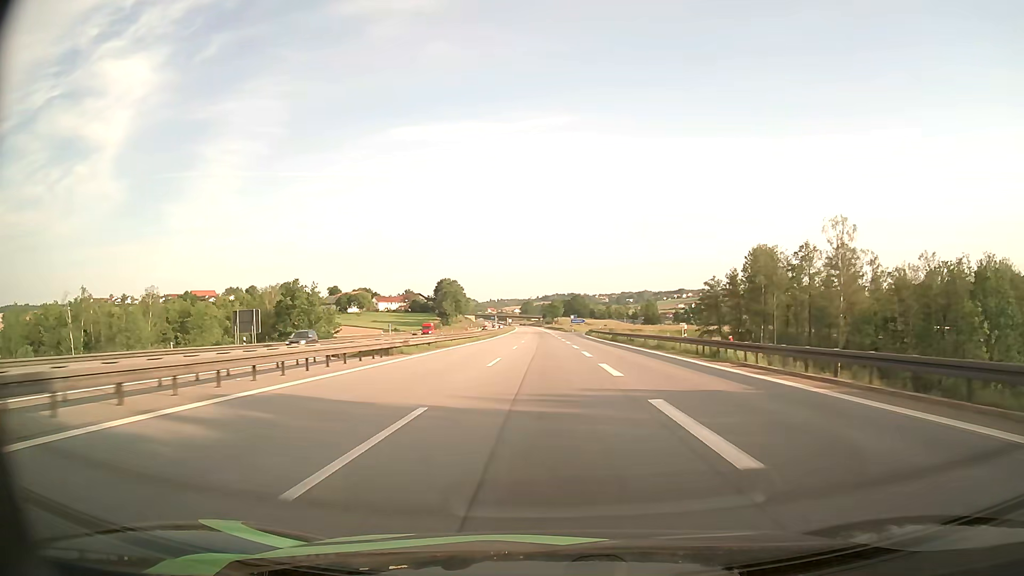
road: motorway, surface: asphalt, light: Day
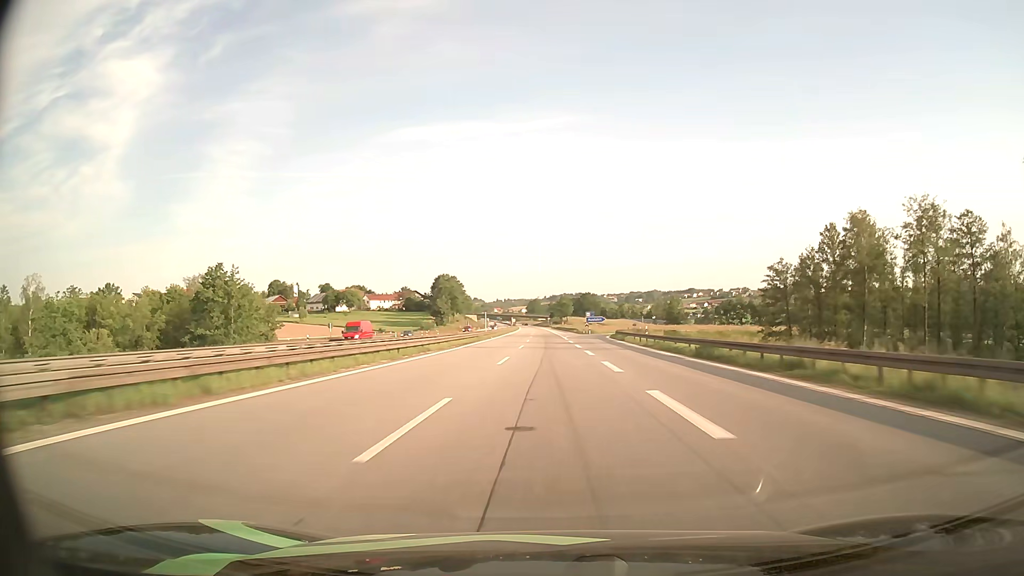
(-0.2, +34.5) m; -1°
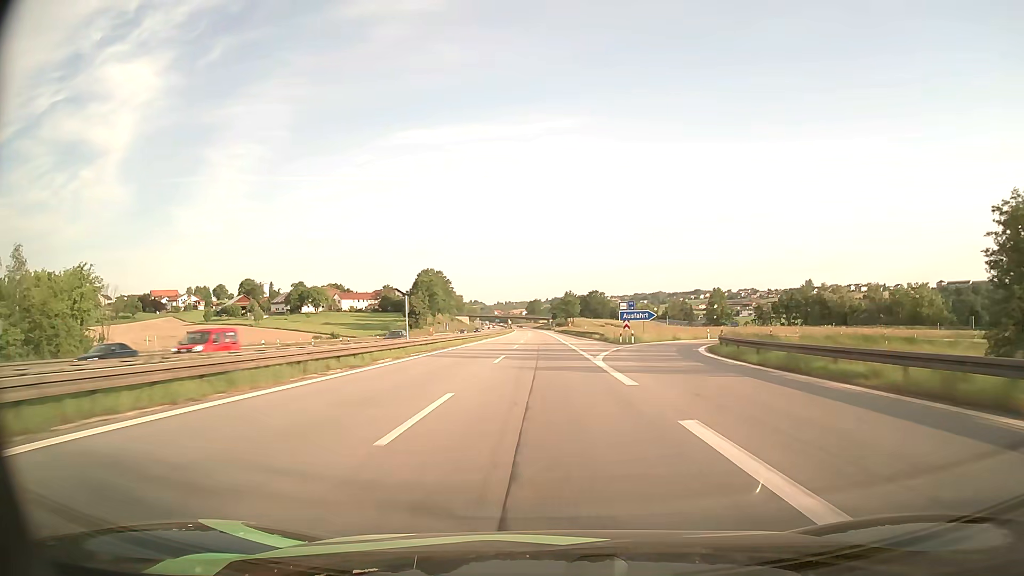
(+0.1, +53.0) m; 0°
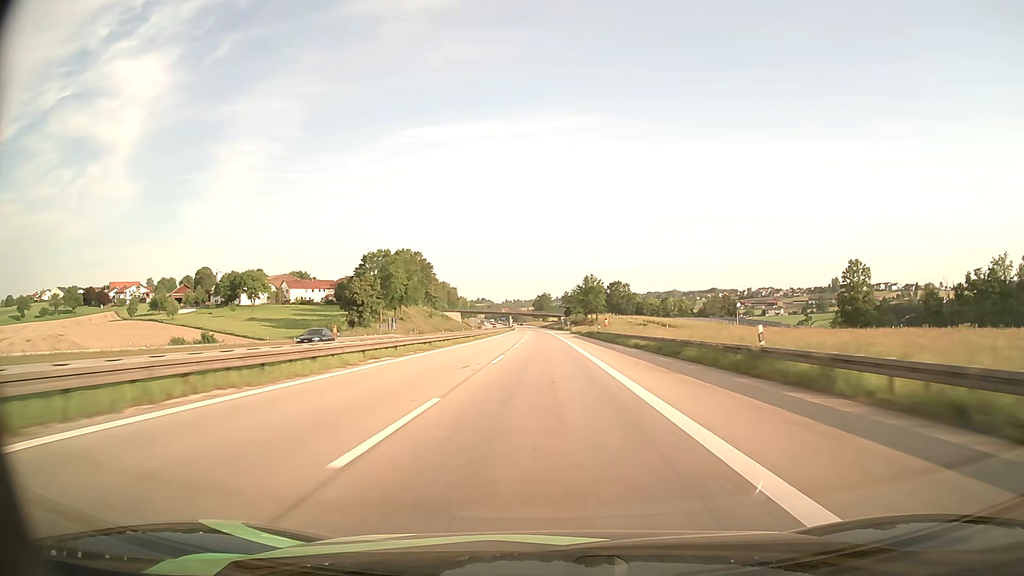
(-0.6, +73.4) m; -1°
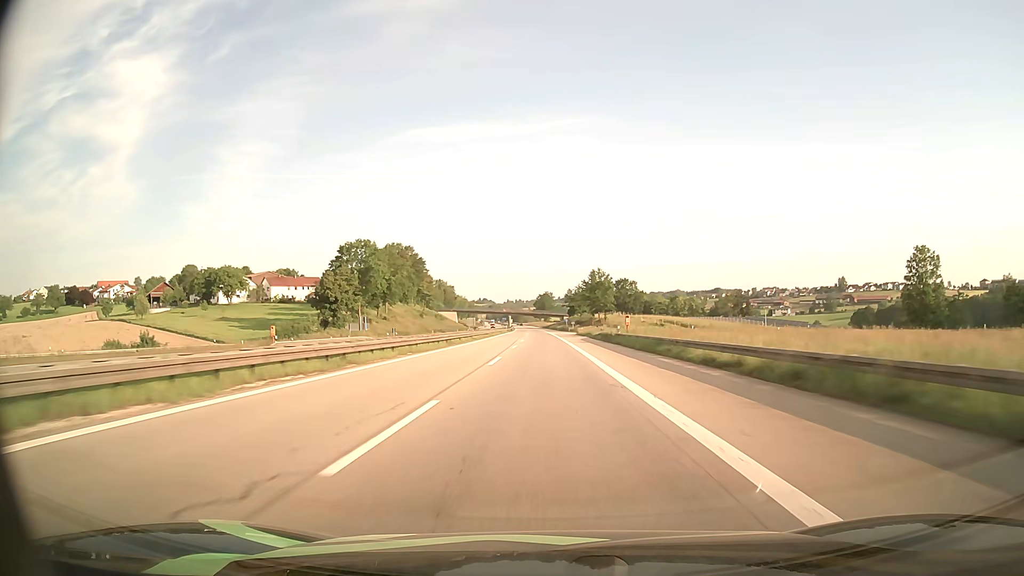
(0.0, +18.5) m; 0°
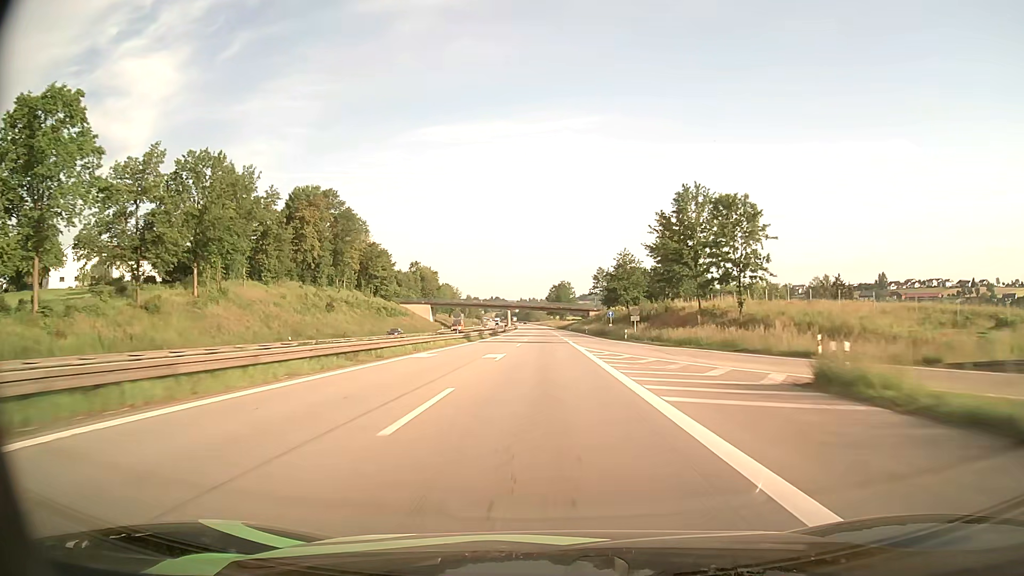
(-1.0, +93.1) m; -1°
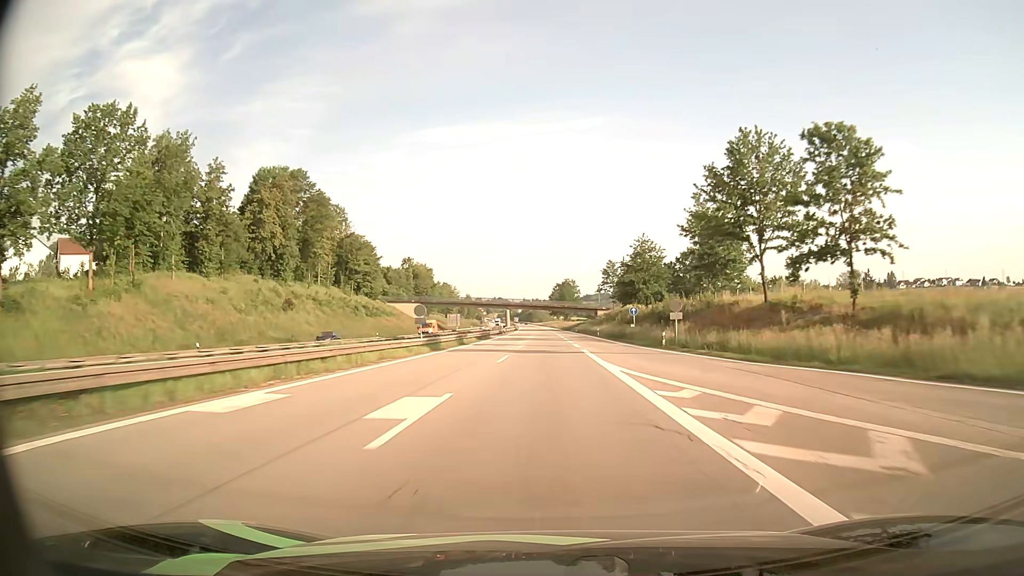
(0.0, +18.6) m; 0°
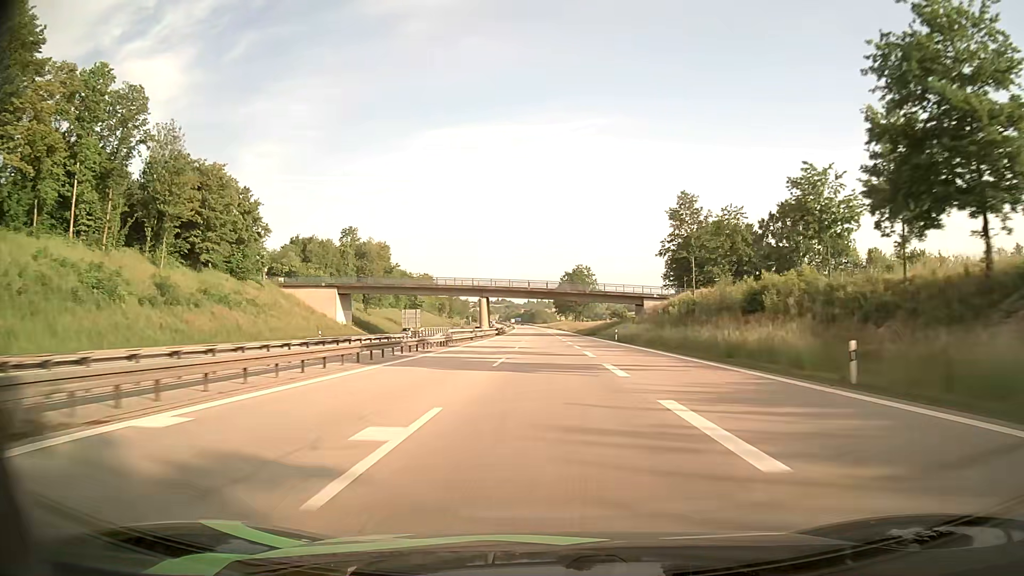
(-0.5, +74.2) m; 0°
(0, +10) (0, +20) (0, +30) (0, +40) (0, +50) (0, +60) (0, +70) (-1, +80) (-1, +90) (-1, +100) m
